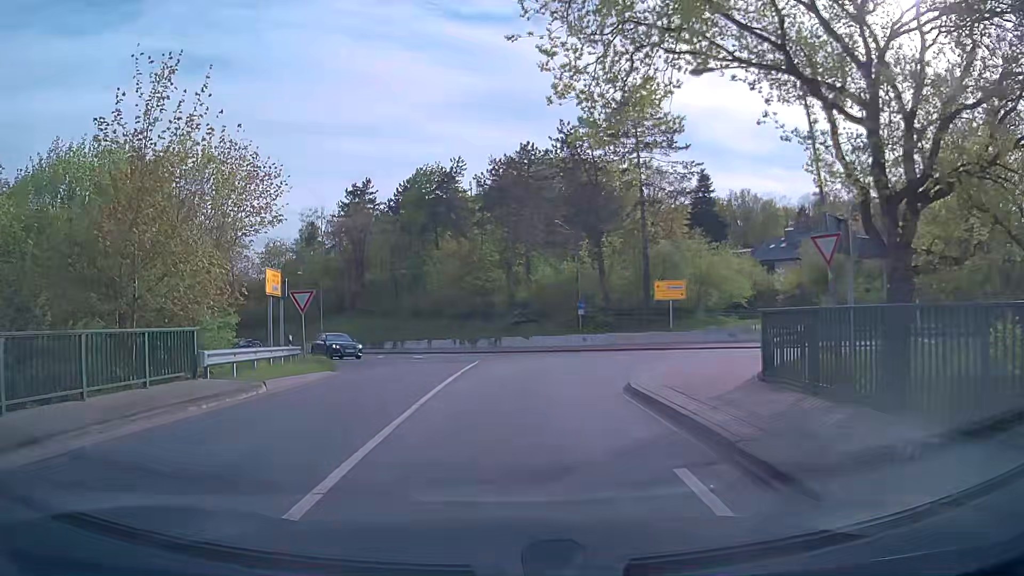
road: primary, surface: asphalt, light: Day
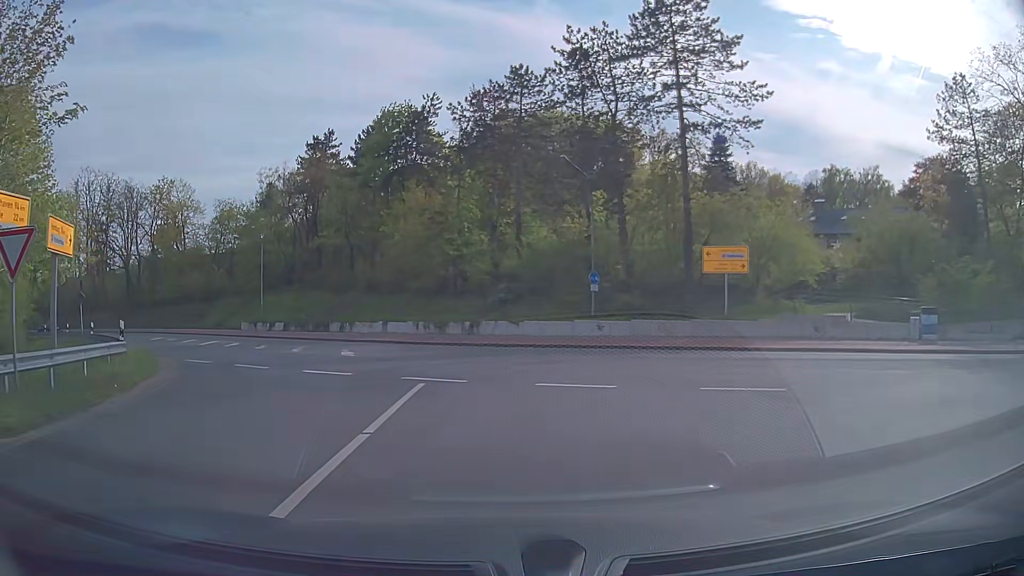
(+0.2, +13.9) m; +1°
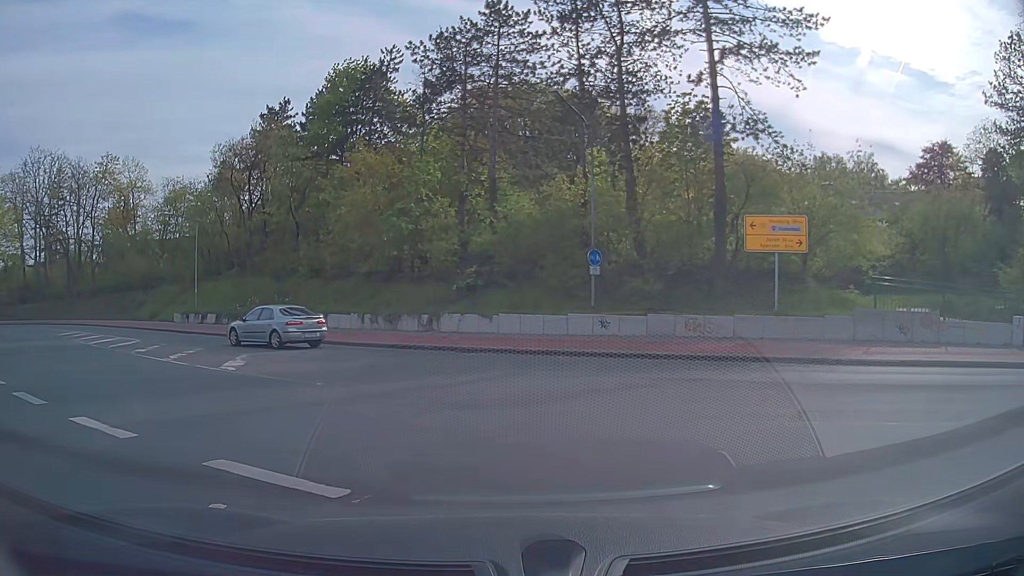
(+0.2, +8.2) m; +2°
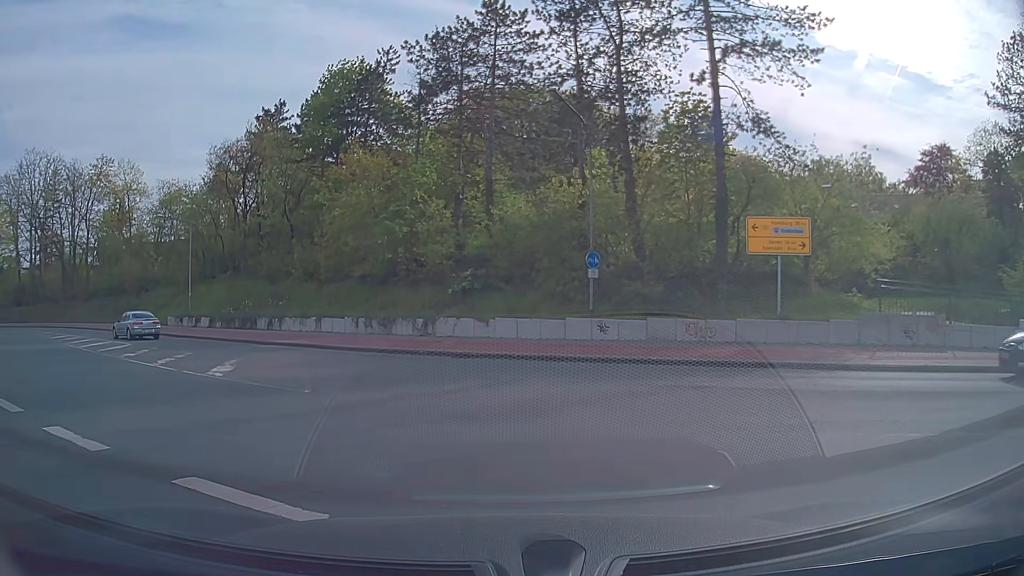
(0.0, +0.5) m; 0°
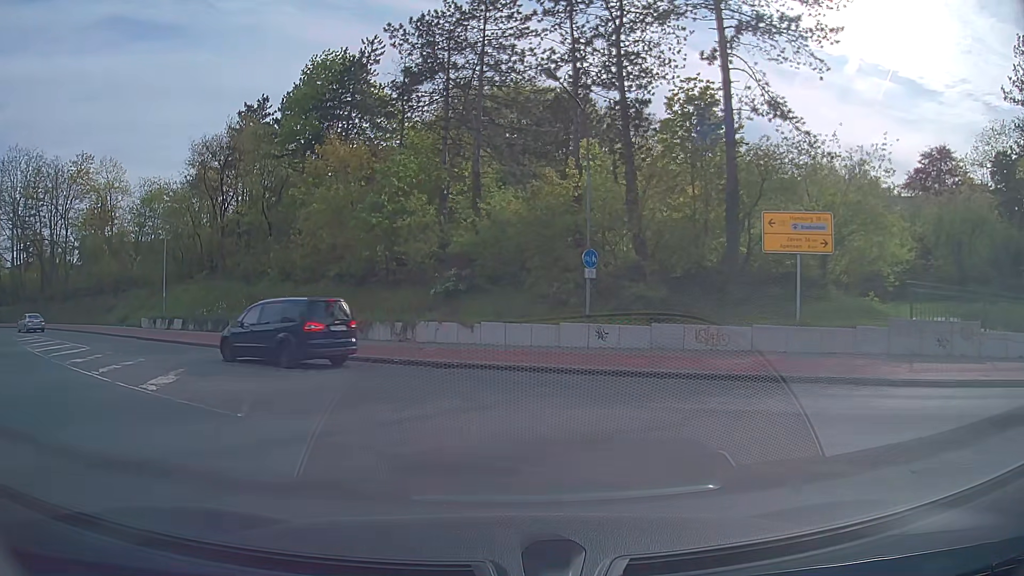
(0.0, +2.7) m; +1°
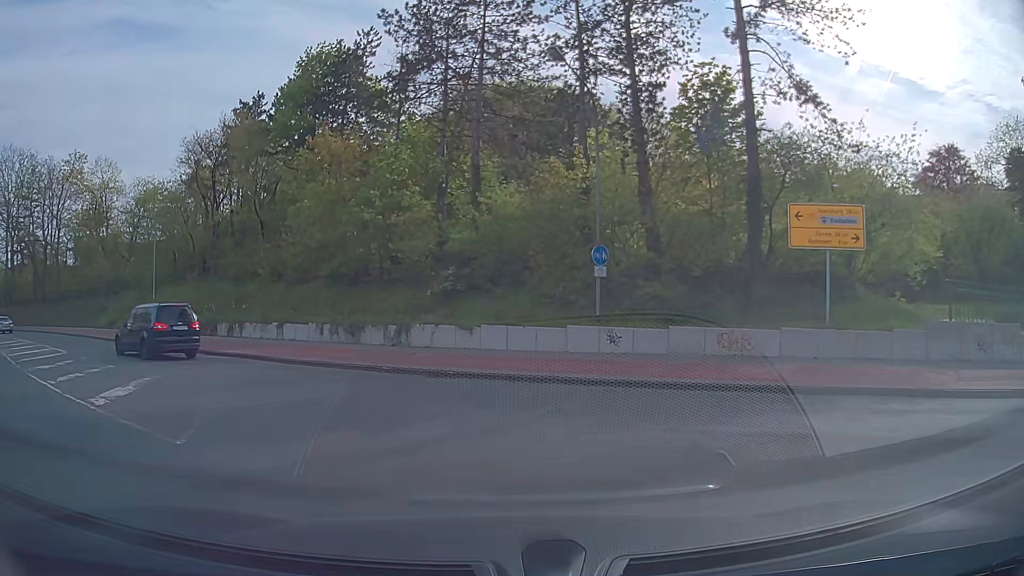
(0.0, +2.0) m; +1°
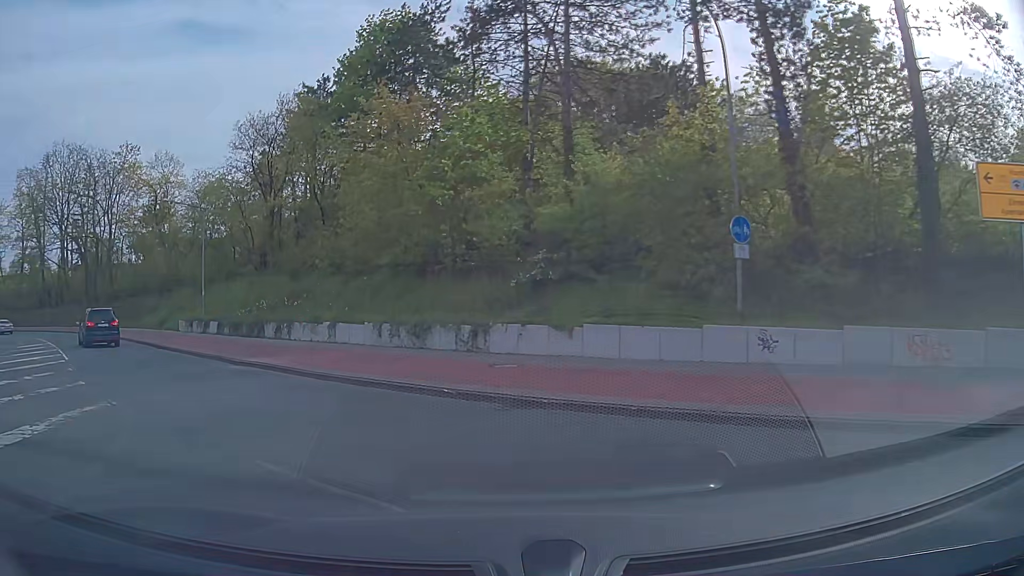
(-0.2, +5.5) m; -7°
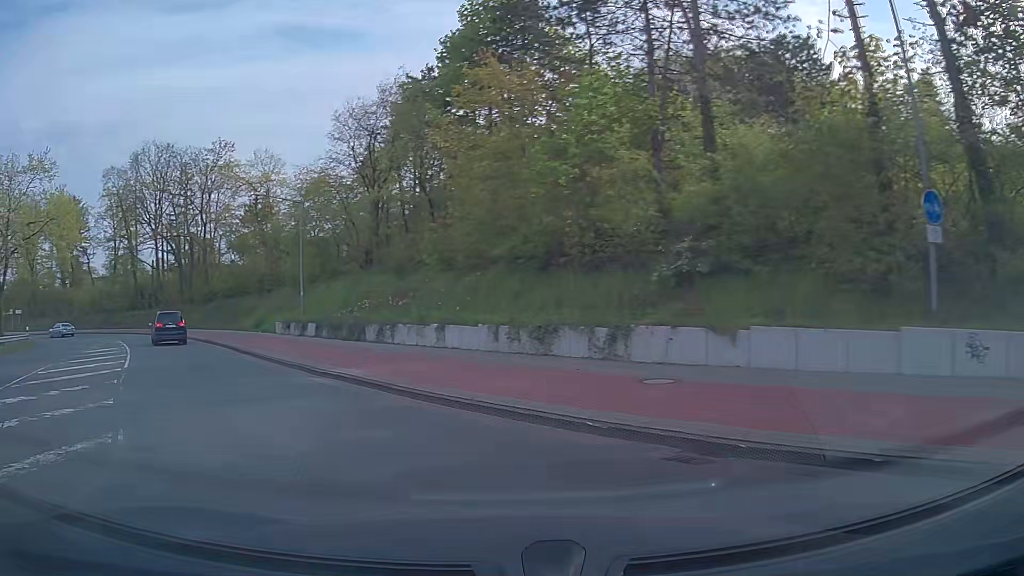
(-0.3, +3.3) m; -10°
(-3, +9) (-8, +18) (-13, +27) (-19, +35) (-25, +43) (-32, +50) (-39, +56) (-48, +61) (-58, +62) (-68, +62) m
